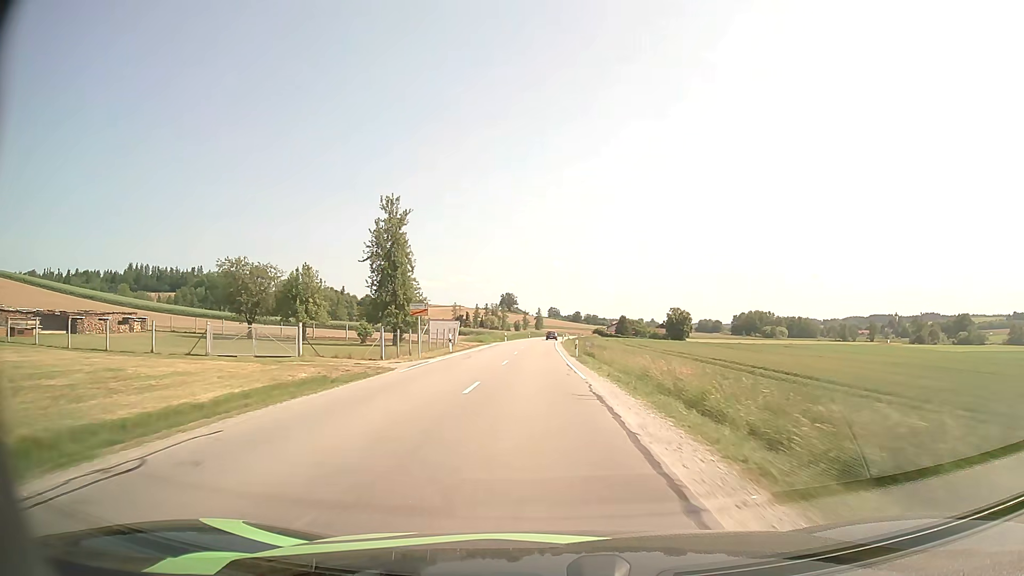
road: secondary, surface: asphalt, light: Day
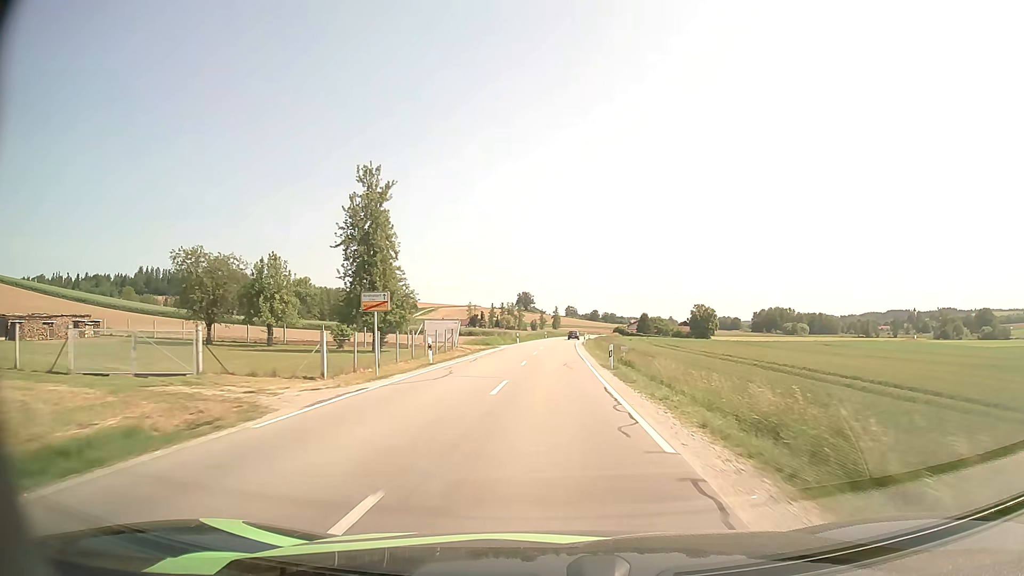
(-0.2, +11.3) m; -2°
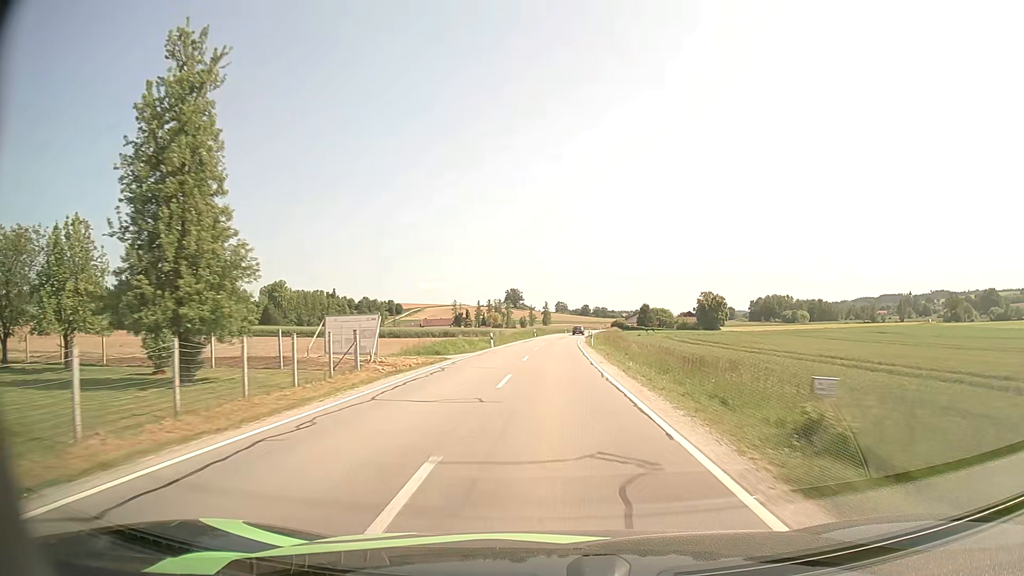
(0.0, +23.0) m; +1°
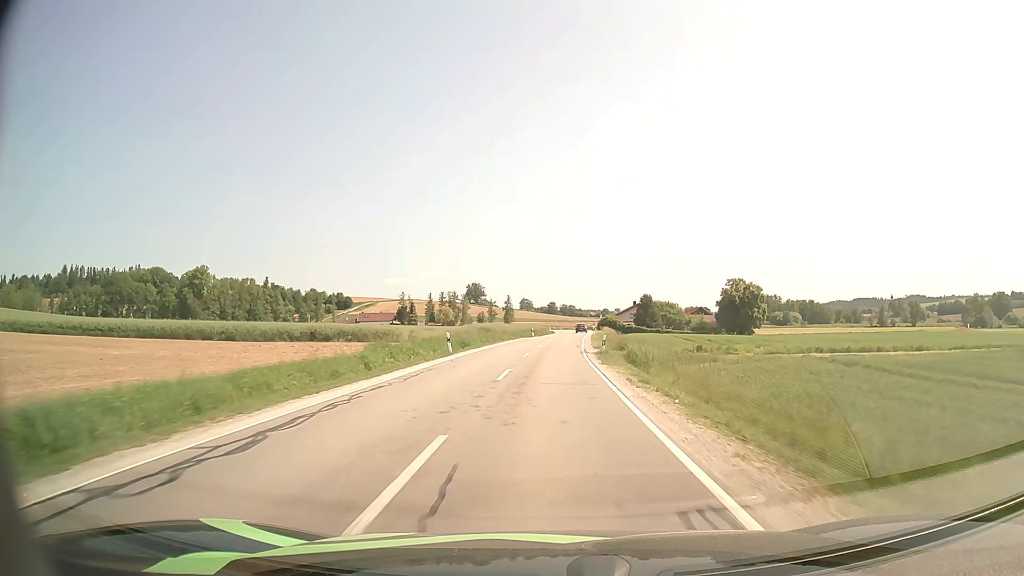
(+1.0, +58.2) m; +3°
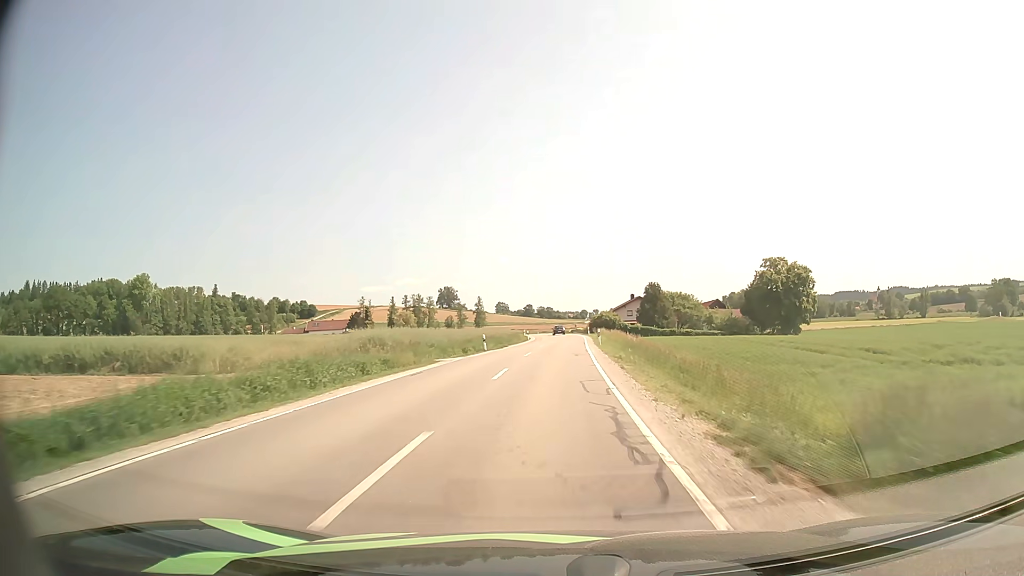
(+0.6, +35.9) m; +2°
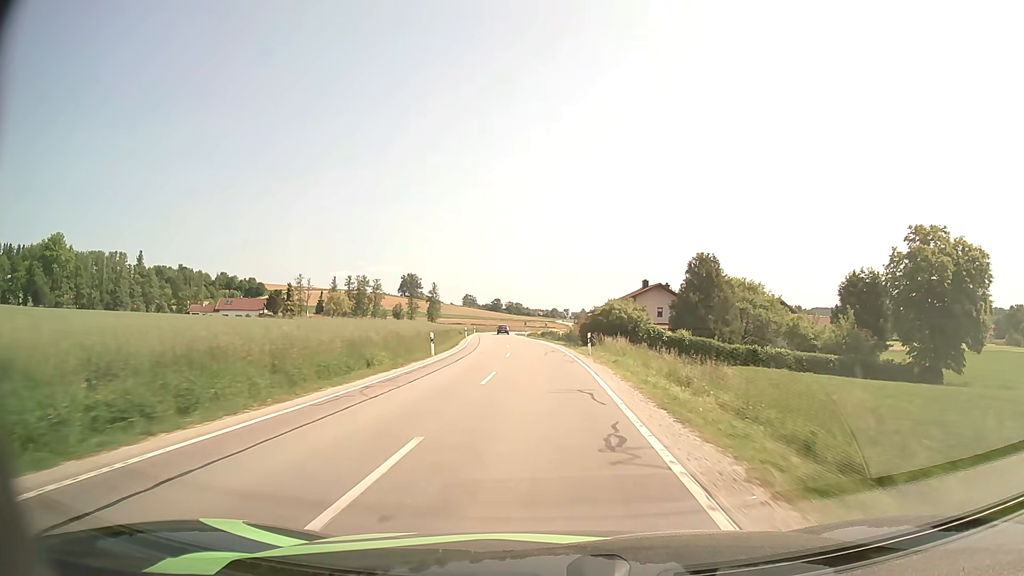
(+1.2, +48.0) m; +2°
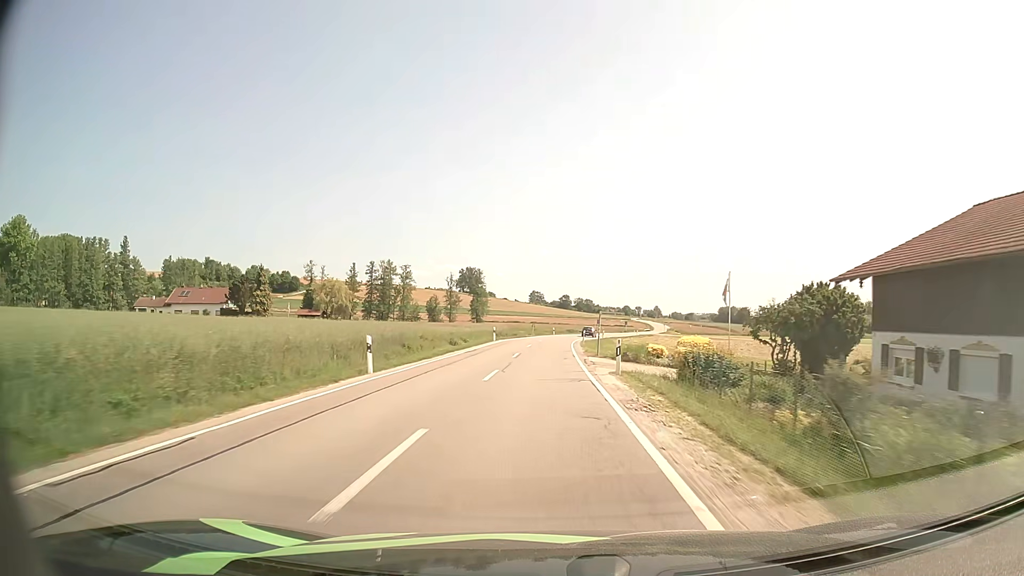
(-2.2, +59.3) m; -6°
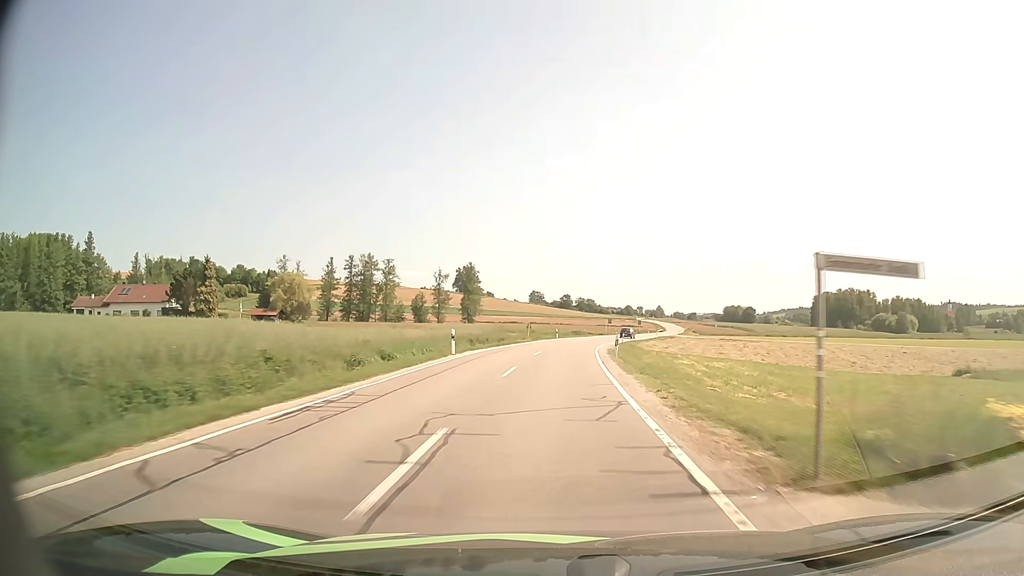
(-0.2, +23.6) m; 0°
(0, +10) (0, +20) (+1, +30) (+2, +40) (+3, +50) (+4, +60) (+6, +70) (+8, +79) (+10, +89) (+12, +99) m
